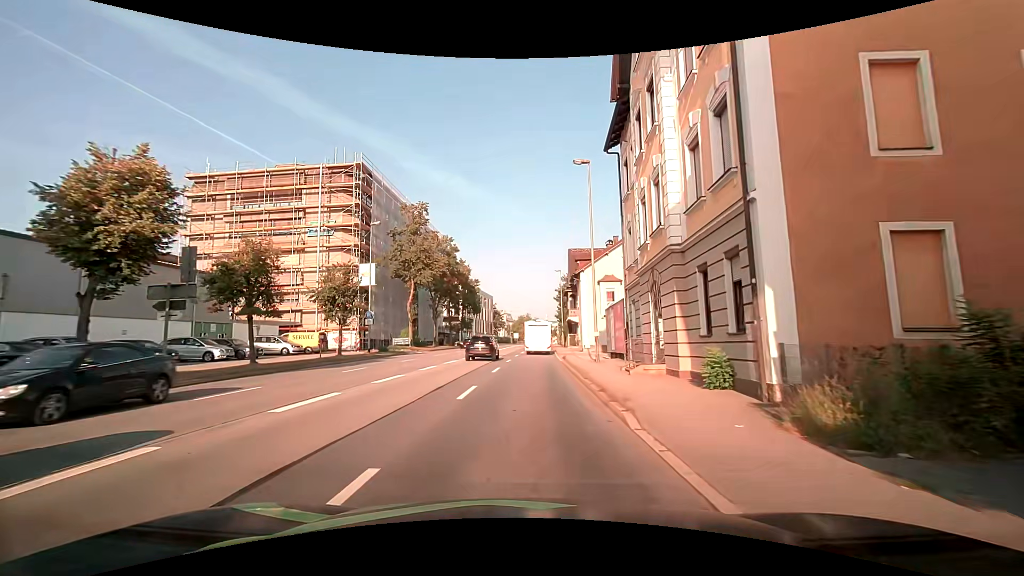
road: primary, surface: asphalt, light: Day
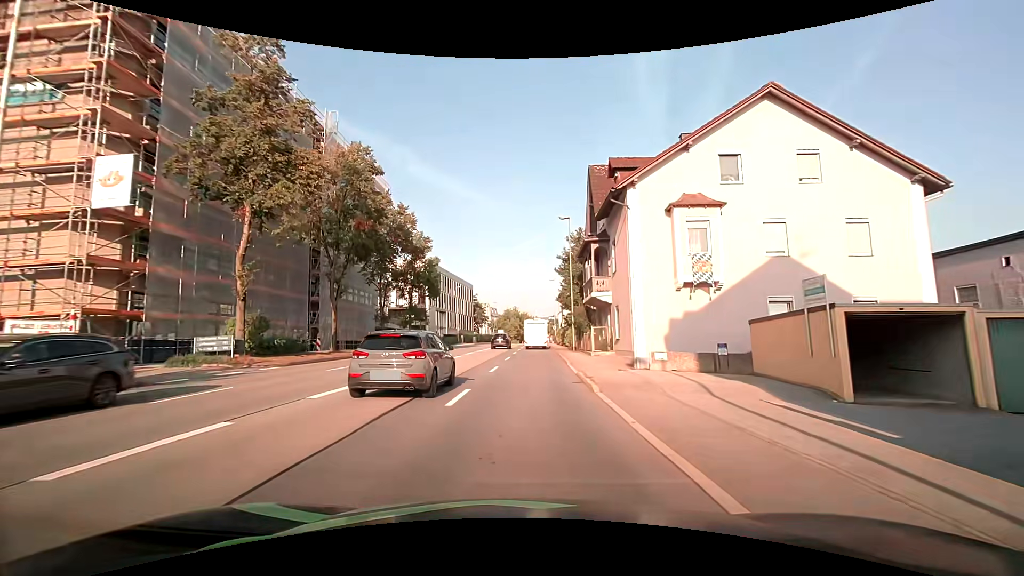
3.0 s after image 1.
(+0.1, +28.1) m; +2°
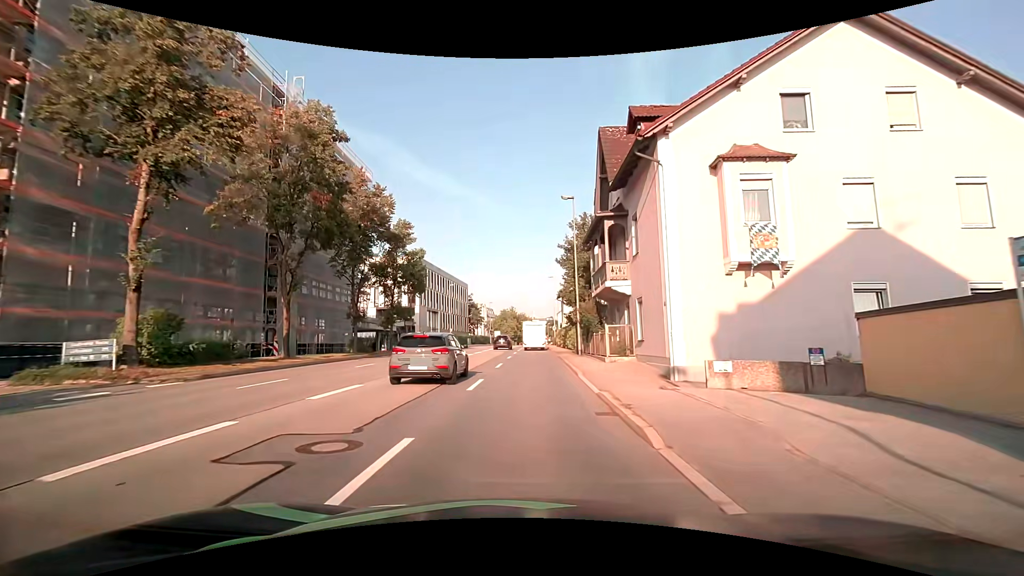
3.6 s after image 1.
(-0.1, +5.9) m; -1°
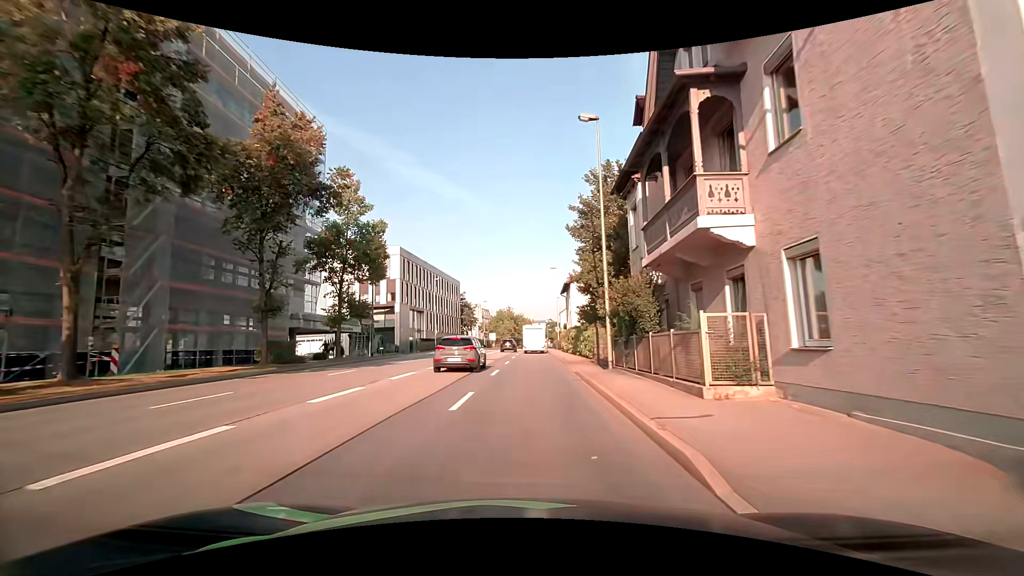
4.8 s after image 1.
(0.0, +12.1) m; 0°
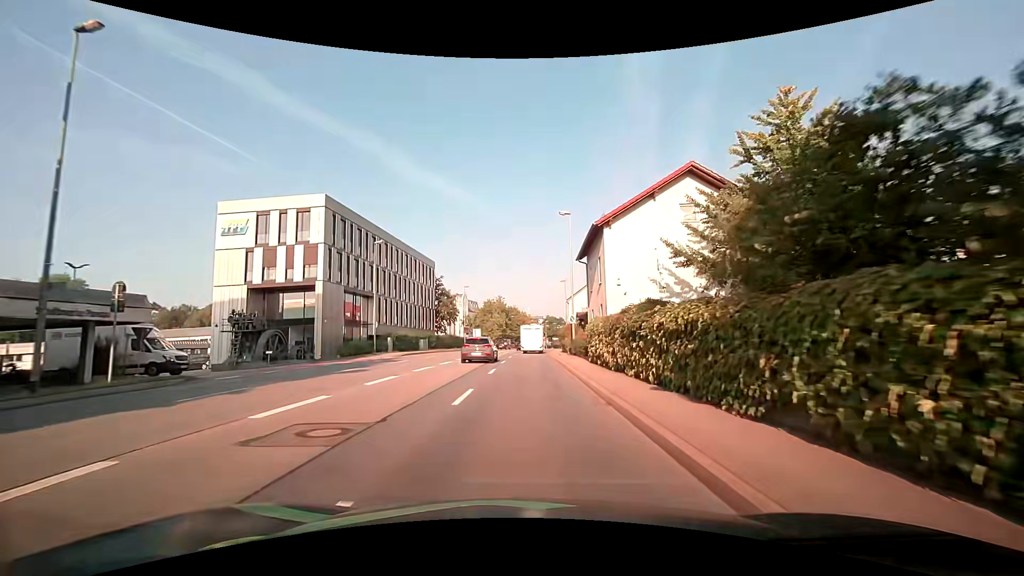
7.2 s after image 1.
(+0.1, +26.1) m; +1°
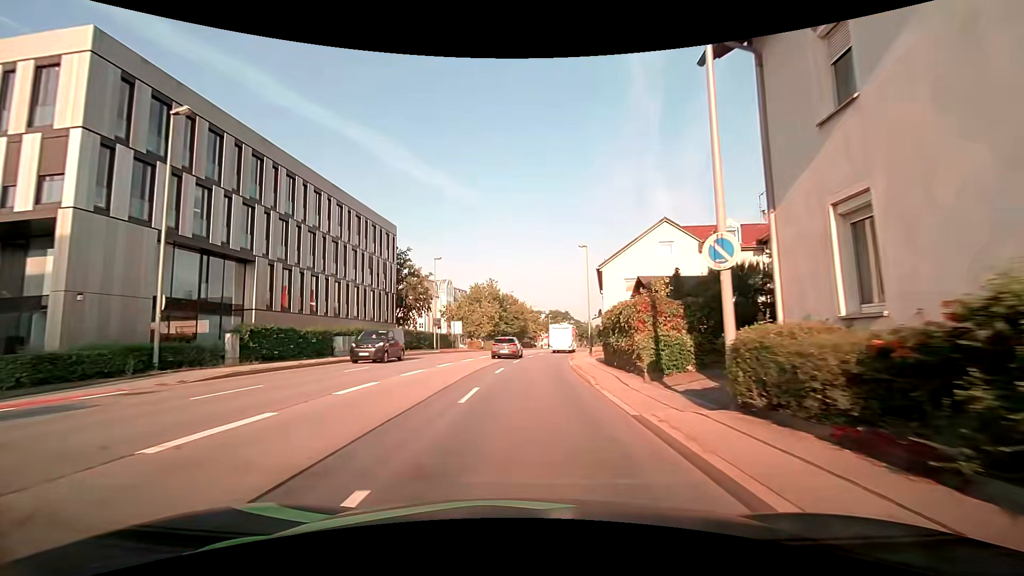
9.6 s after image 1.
(-0.2, +26.3) m; 0°
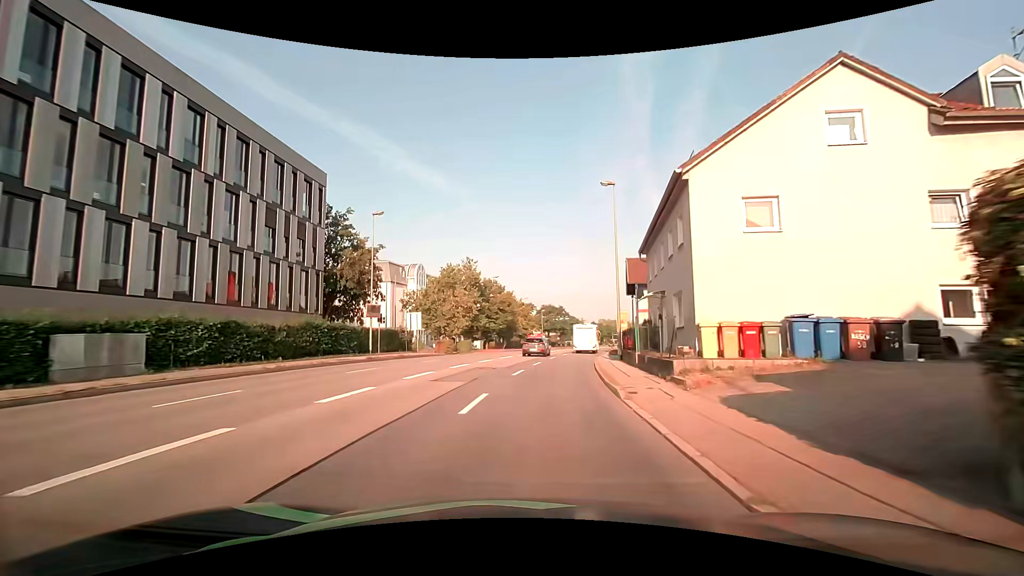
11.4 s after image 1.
(0.0, +19.1) m; +1°
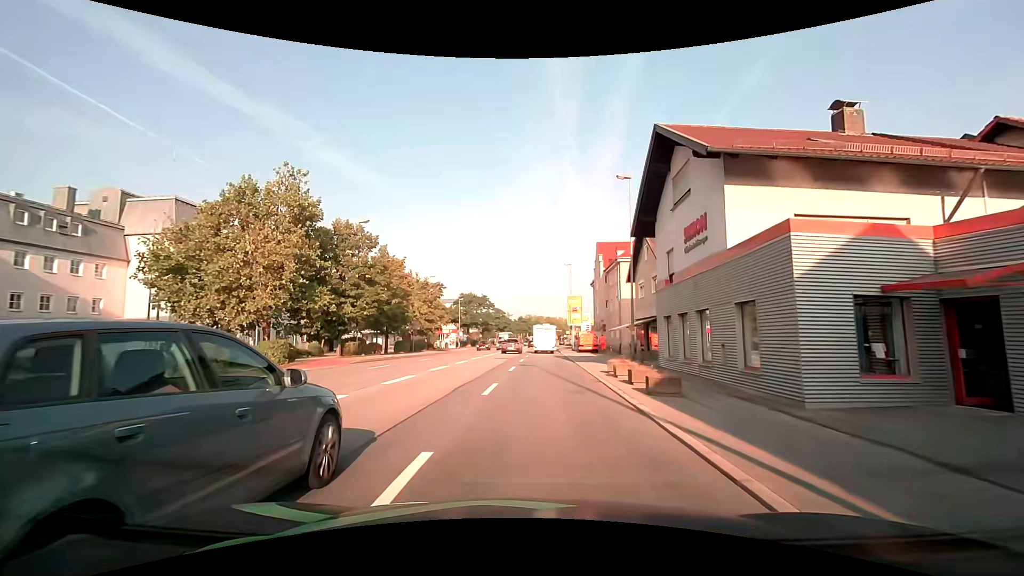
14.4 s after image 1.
(+1.7, +30.8) m; +8°
(0, +10) (+1, +20) (+1, +30) (+2, +40) (+2, +50) (+3, +60) (+3, +70) (+3, +80) (+4, +90) (+5, +100) m
